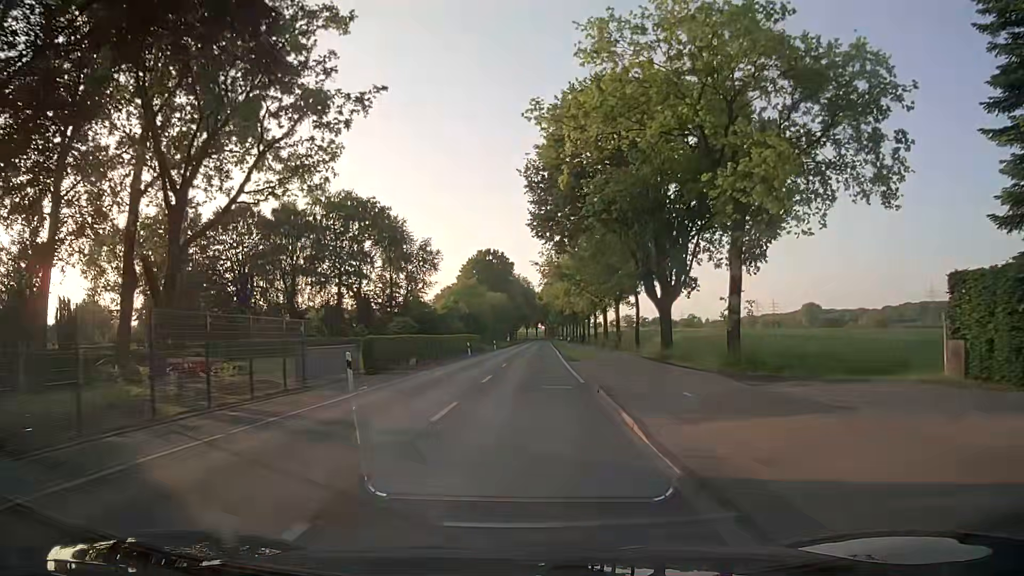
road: secondary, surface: asphalt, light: Day
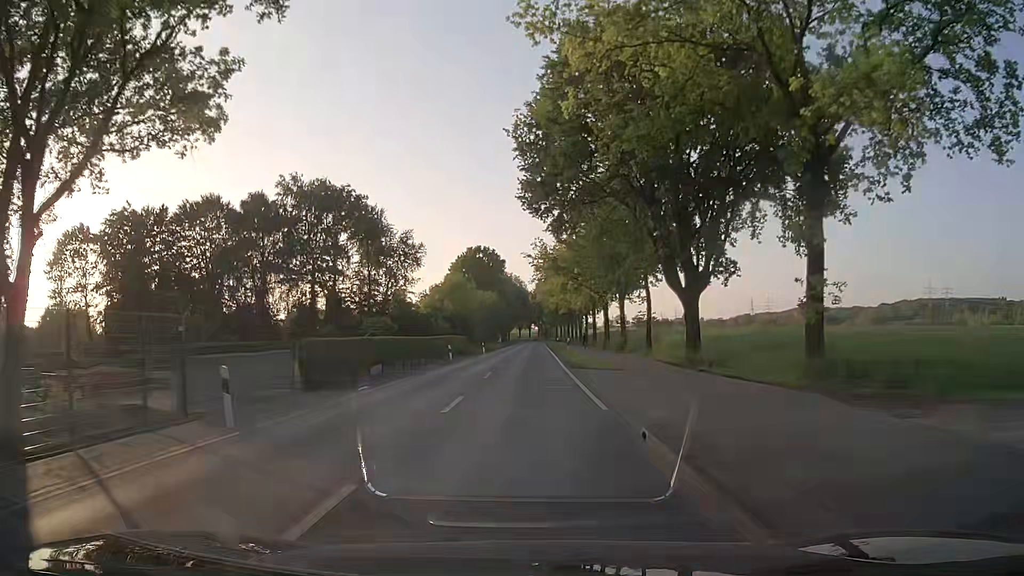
(0.0, +7.7) m; 0°
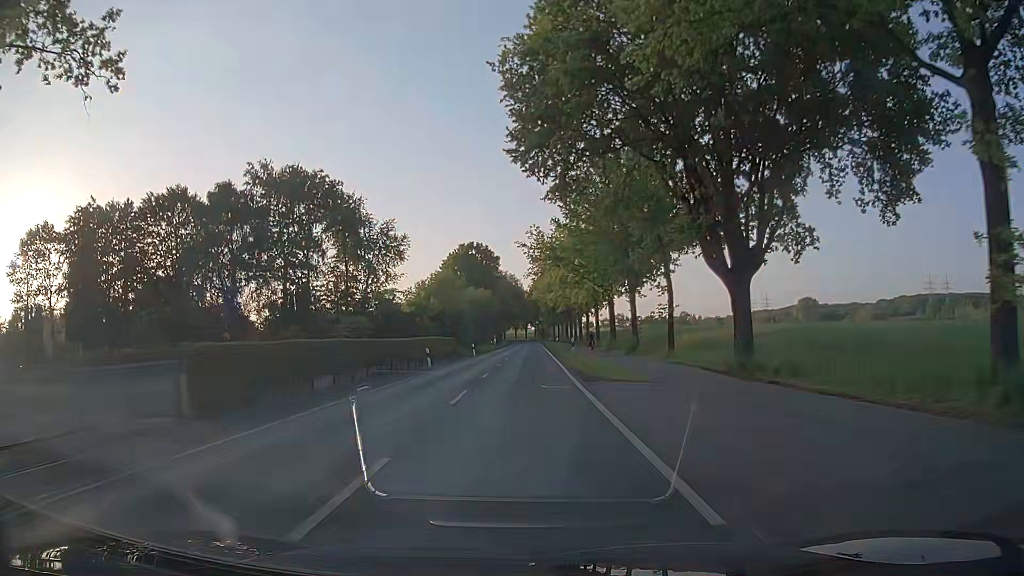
(0.0, +7.7) m; +1°
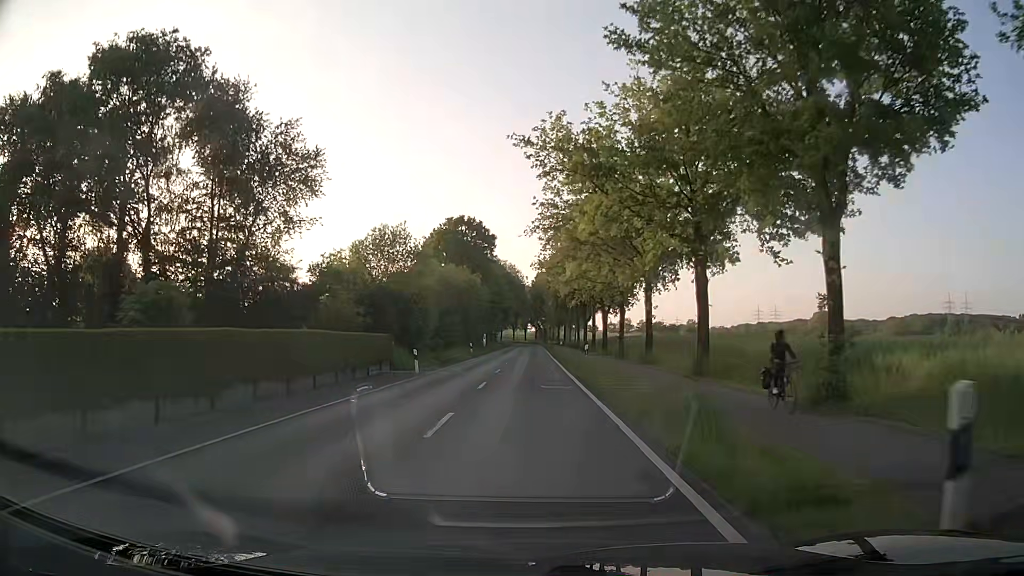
(-0.3, +30.5) m; 0°
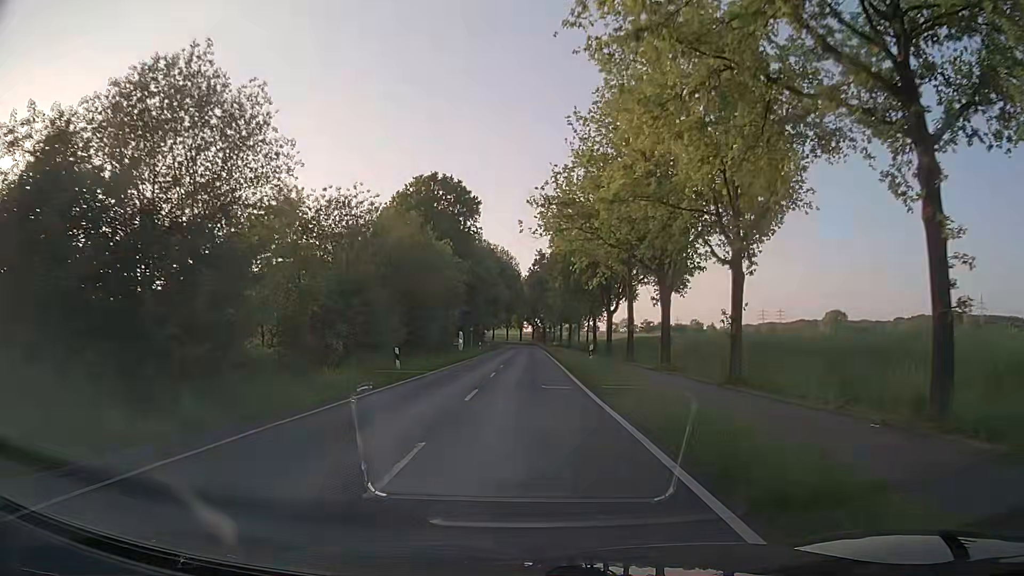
(0.0, +30.6) m; 0°
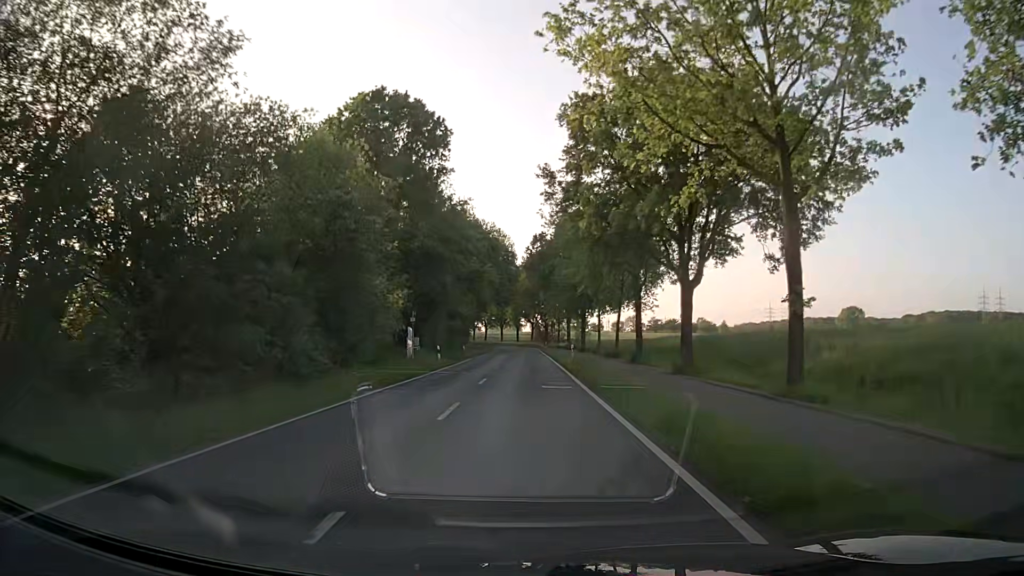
(+0.2, +30.6) m; 0°
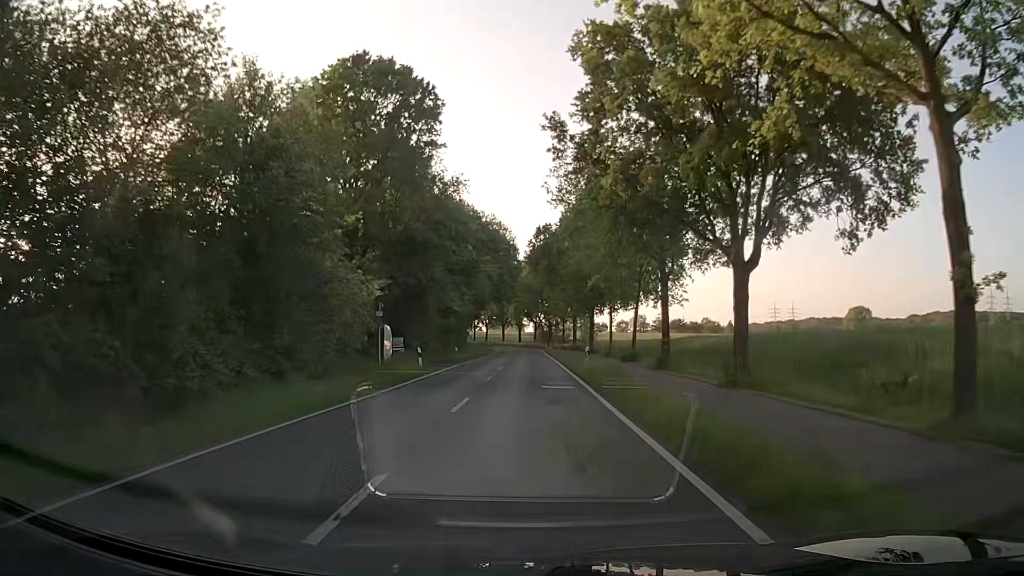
(0.0, +7.6) m; 0°
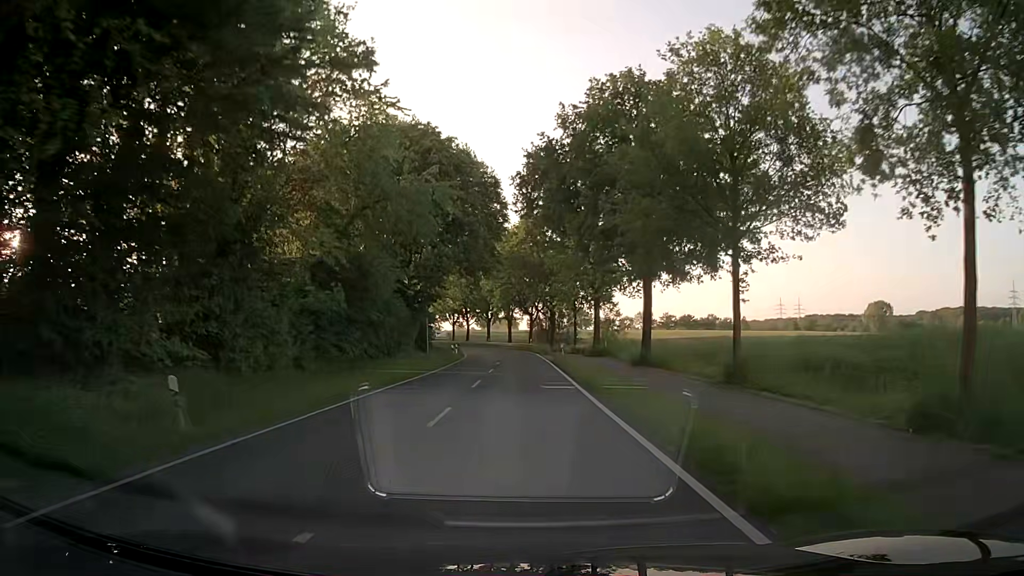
(+0.4, +38.2) m; +1°
(0, +10) (0, +20) (0, +30) (0, +40) (-1, +50) (-2, +60) (-2, +70) (-4, +80) (-6, +90) (-8, +99) m
